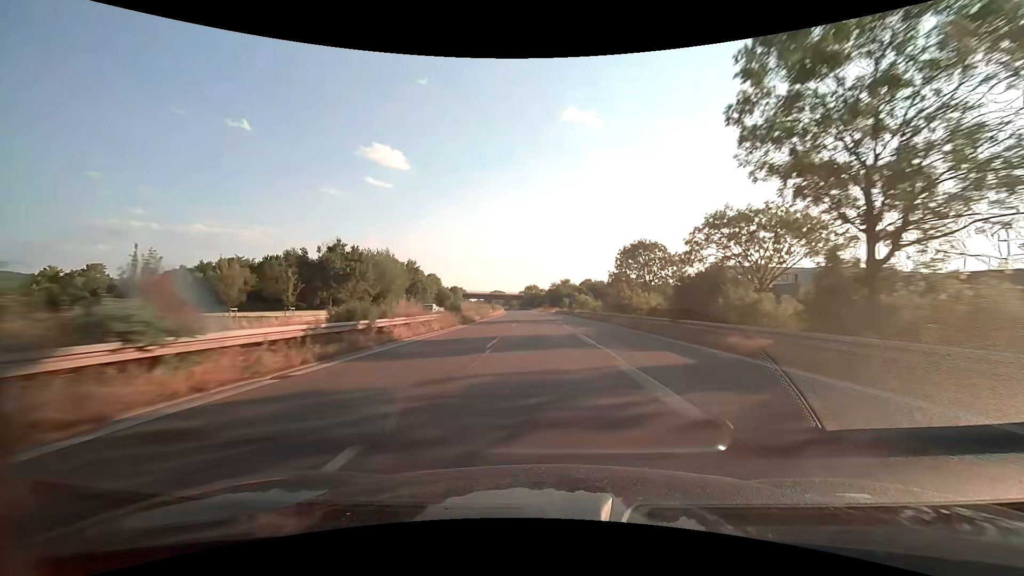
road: trunk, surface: asphalt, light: Day
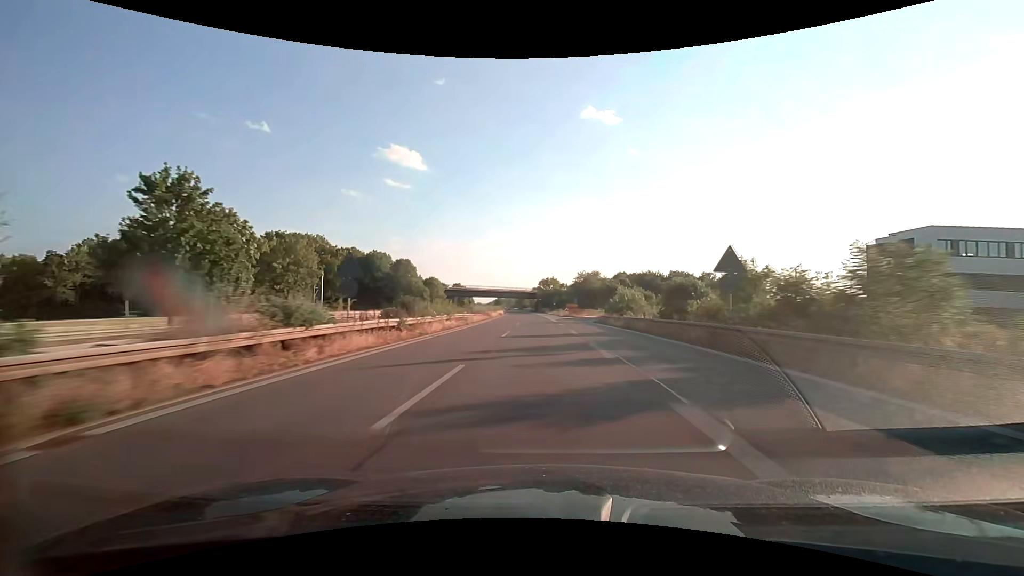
(-1.4, +65.3) m; -2°
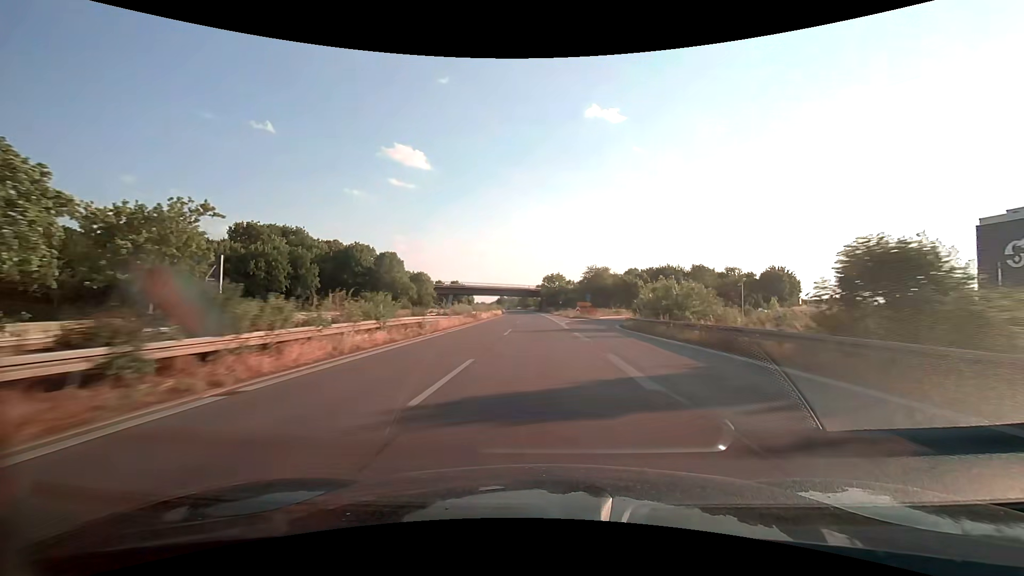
(-0.1, +16.8) m; 0°
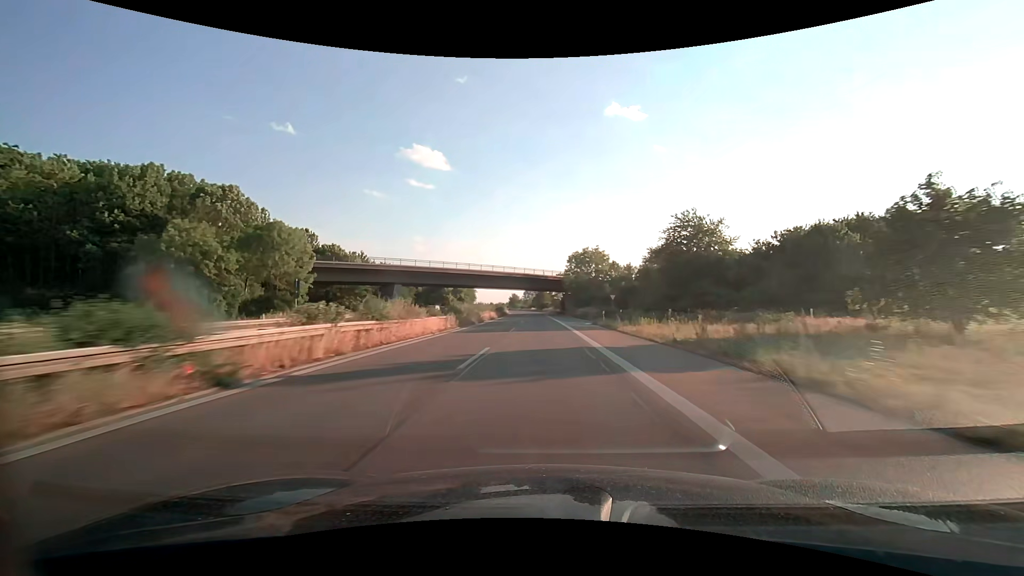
(-1.4, +68.2) m; -2°
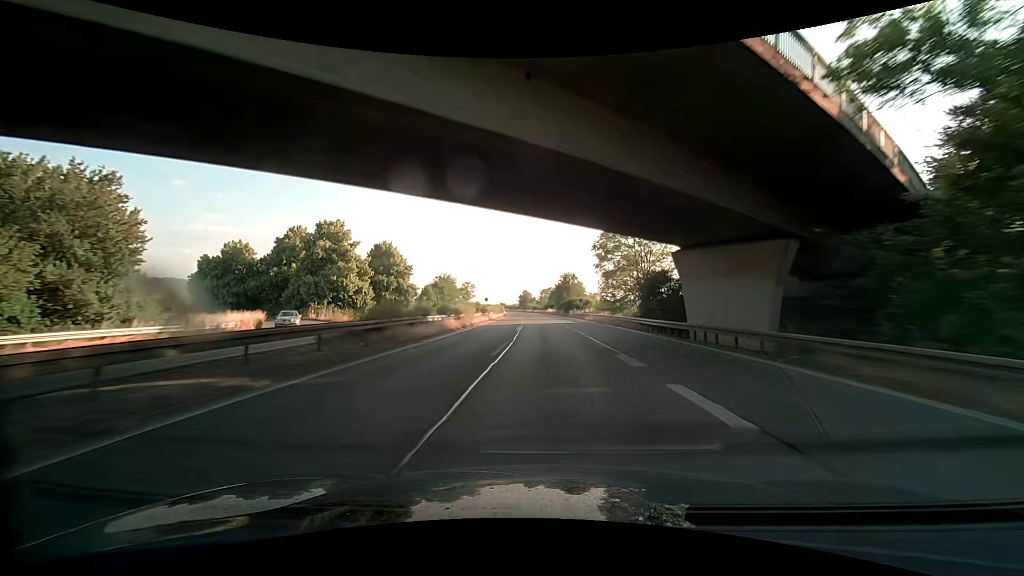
(-1.7, +86.3) m; -2°
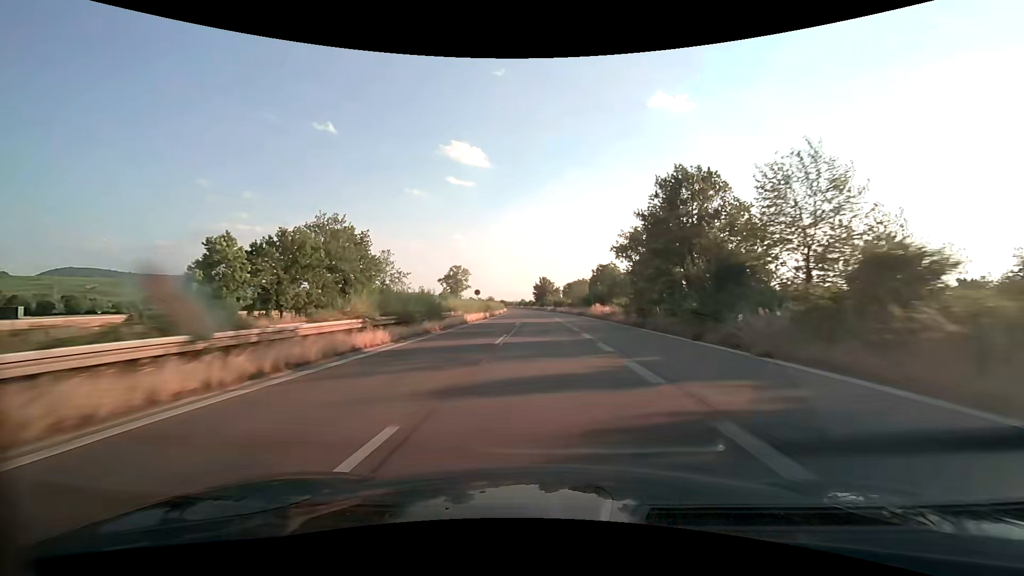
(-1.9, +86.8) m; -3°
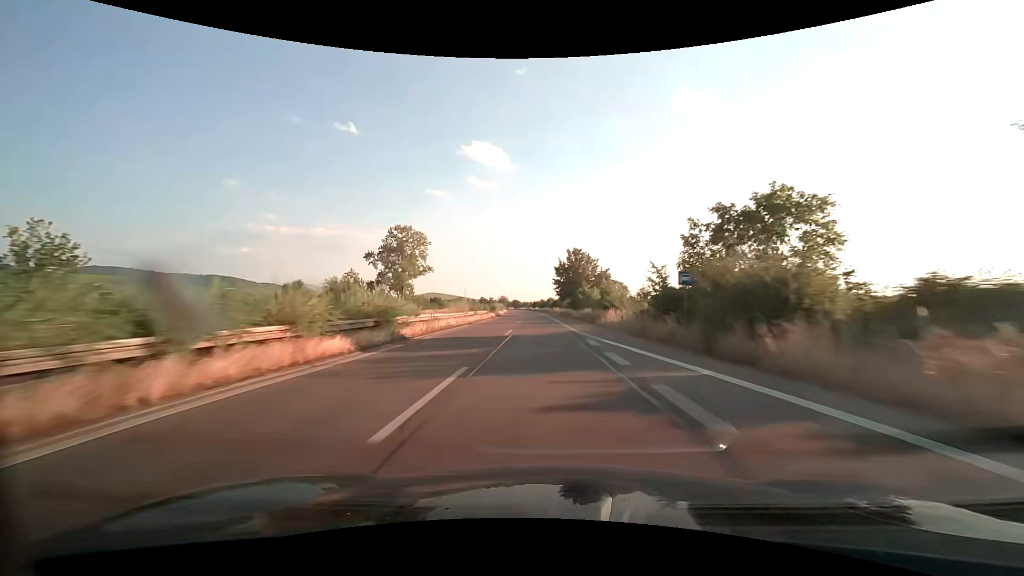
(-2.1, +87.0) m; -3°
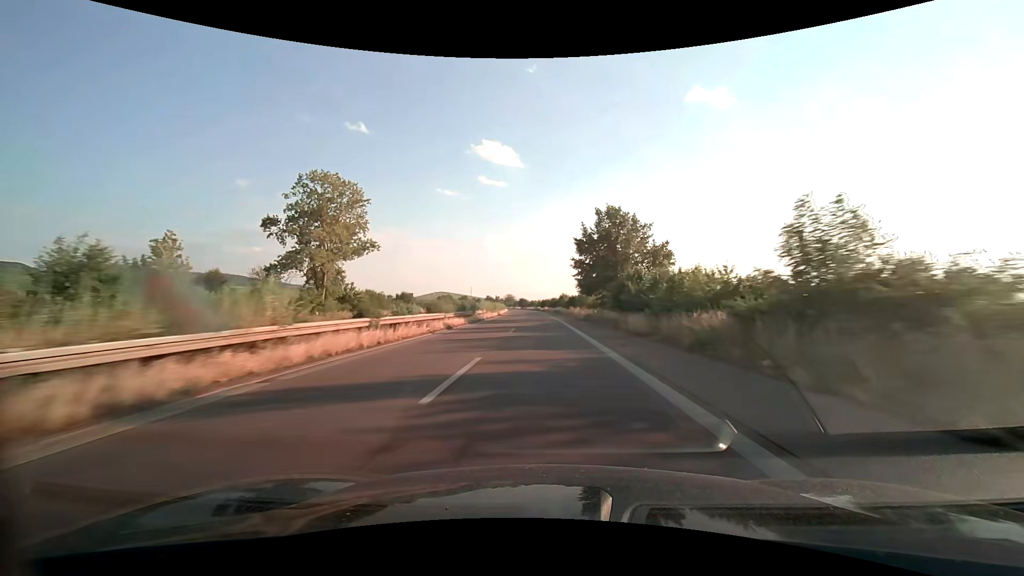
(-0.3, +34.8) m; -1°
(0, +10) (0, +20) (0, +30) (0, +40) (-1, +50) (-1, +60) (-1, +70) (-2, +80) (-2, +90) (-2, +100) m
